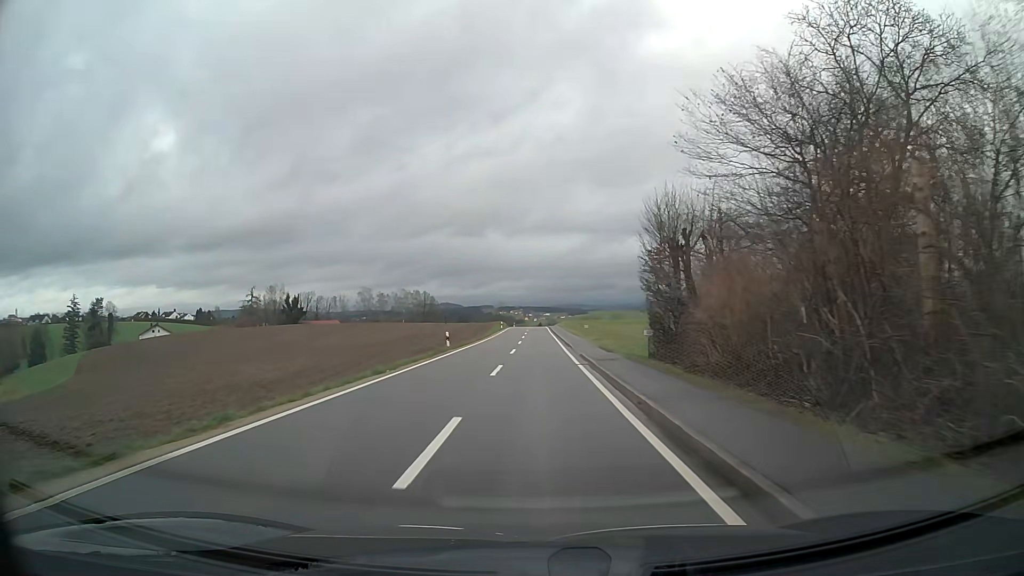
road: tertiary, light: Day
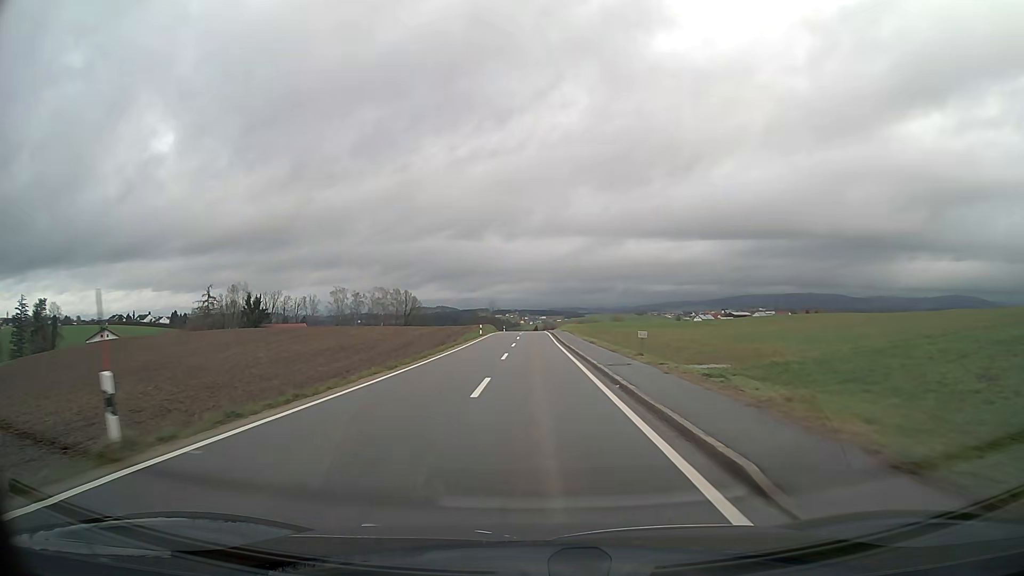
(+0.1, +29.1) m; 0°
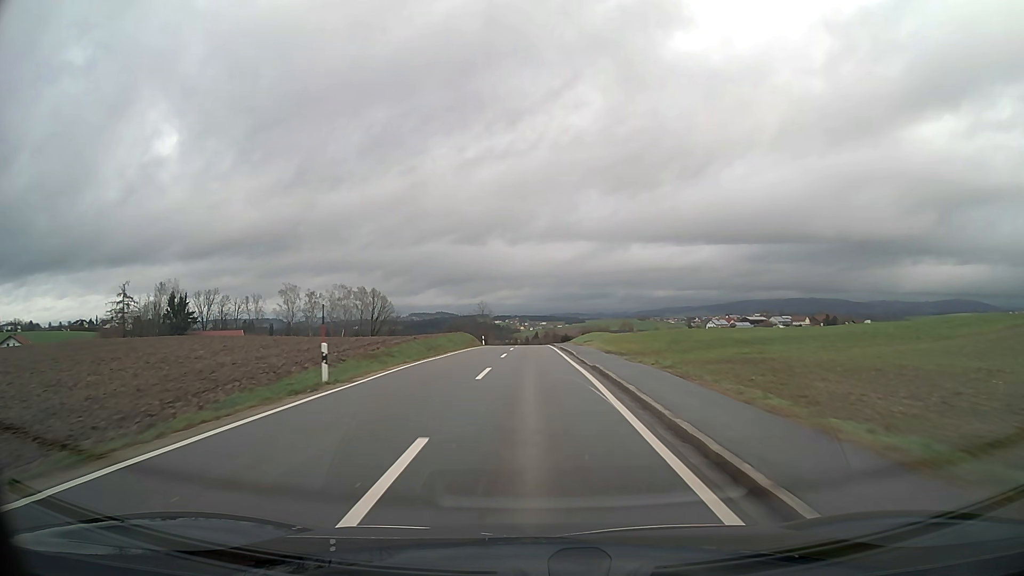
(-0.1, +45.0) m; 0°
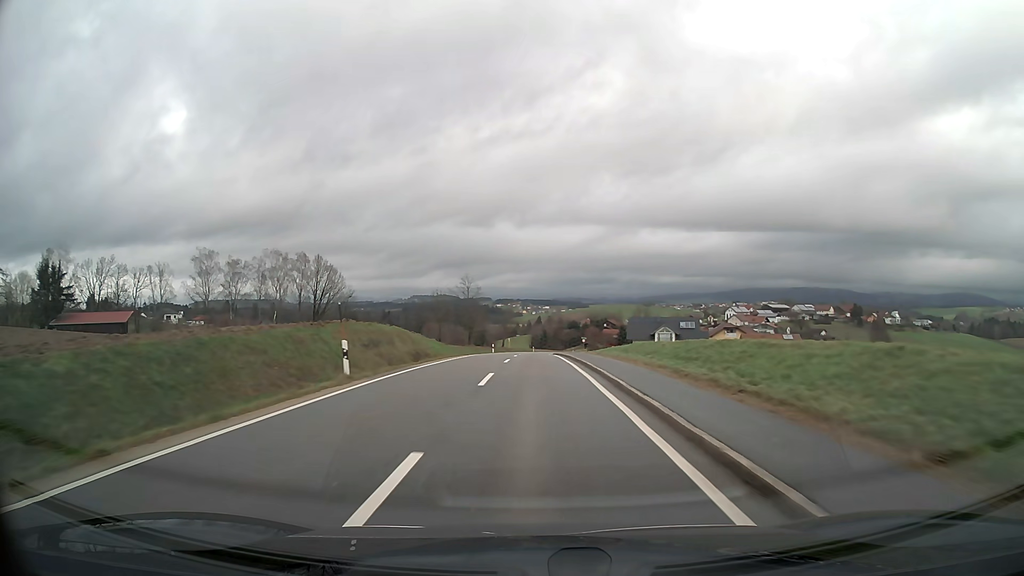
(-0.1, +48.5) m; 0°
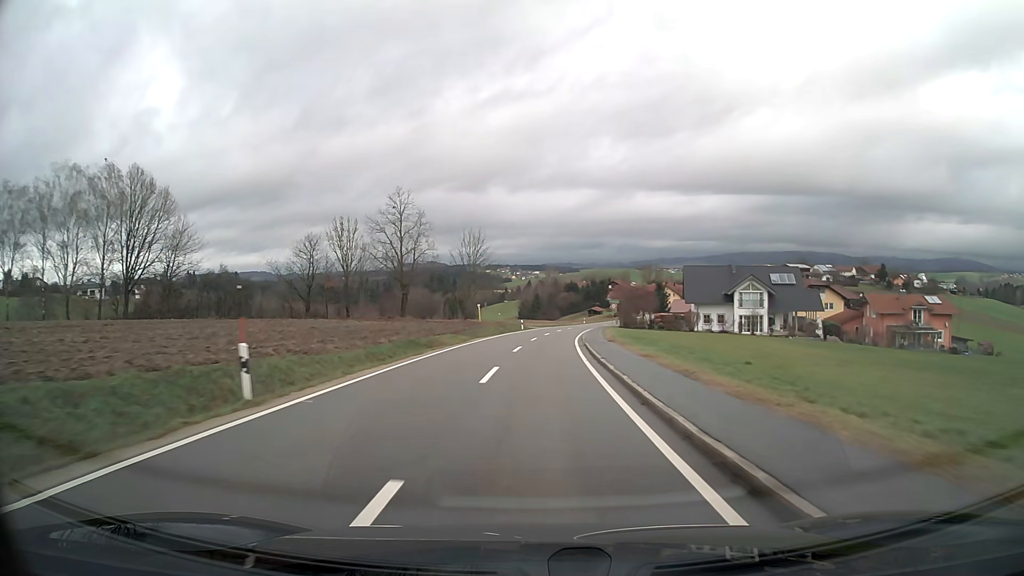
(+0.4, +61.0) m; +1°
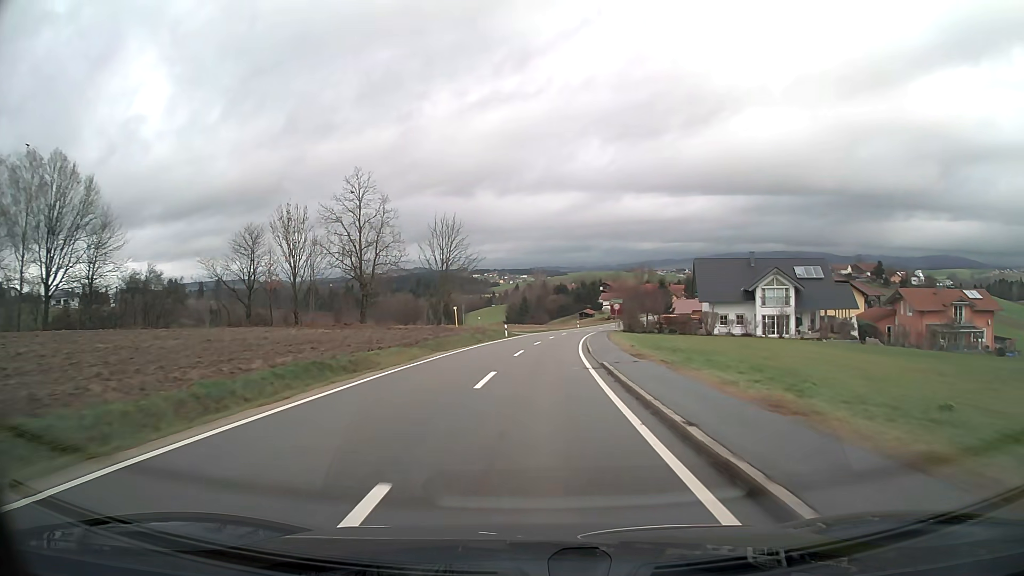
(+0.1, +12.4) m; +1°
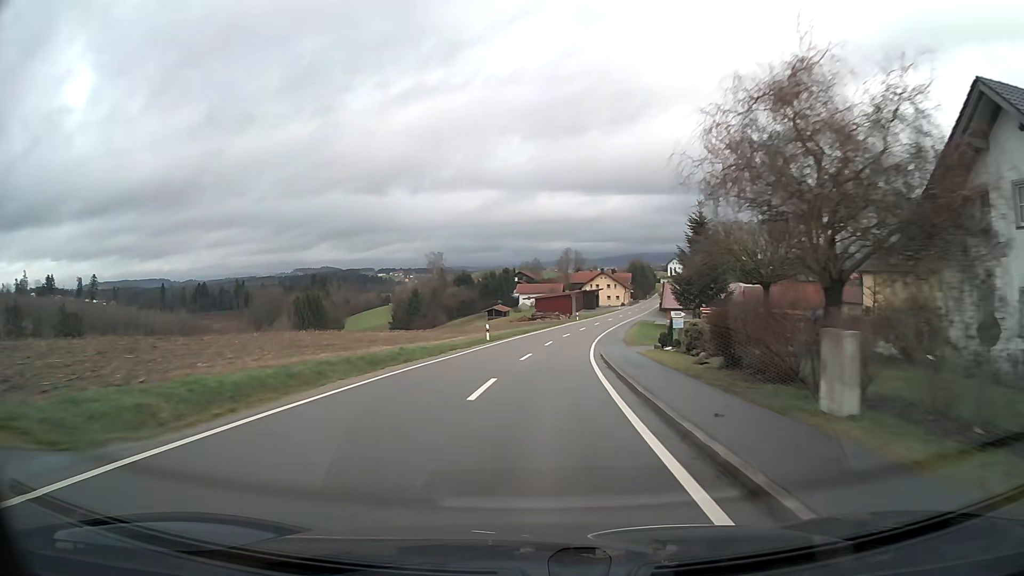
(+4.0, +61.0) m; +8°
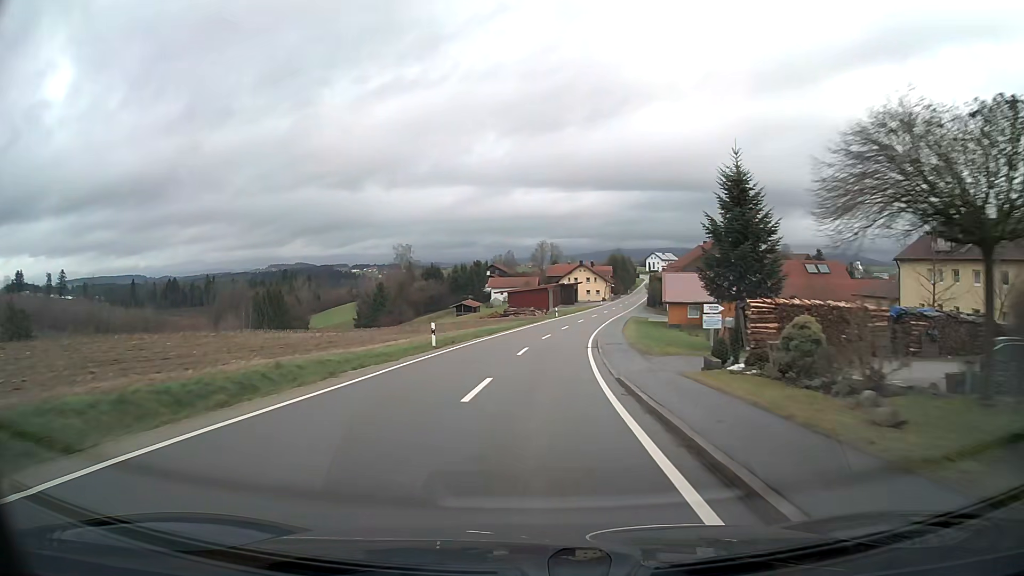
(+0.2, +12.1) m; +2°
